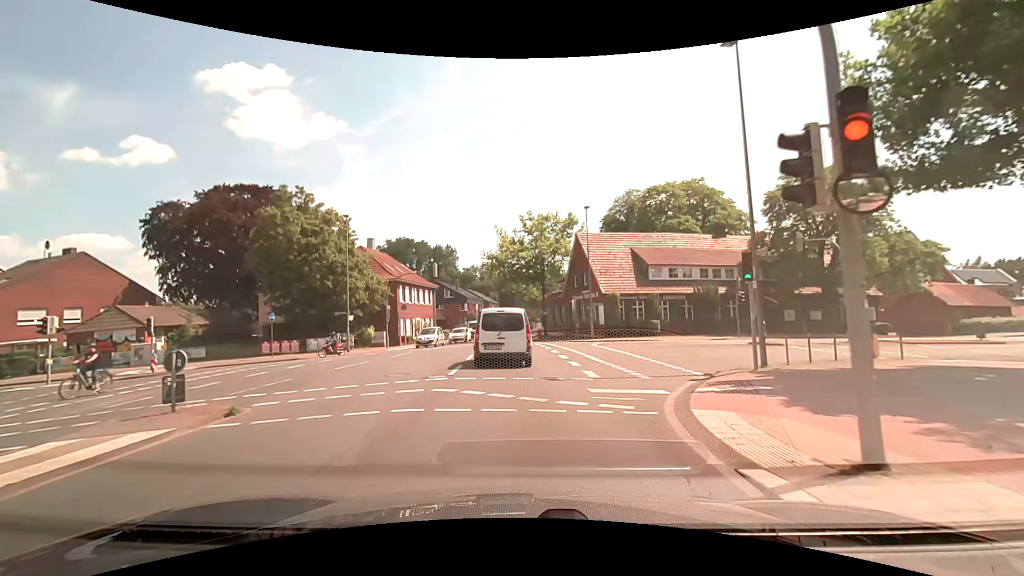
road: secondary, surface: asphalt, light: Day
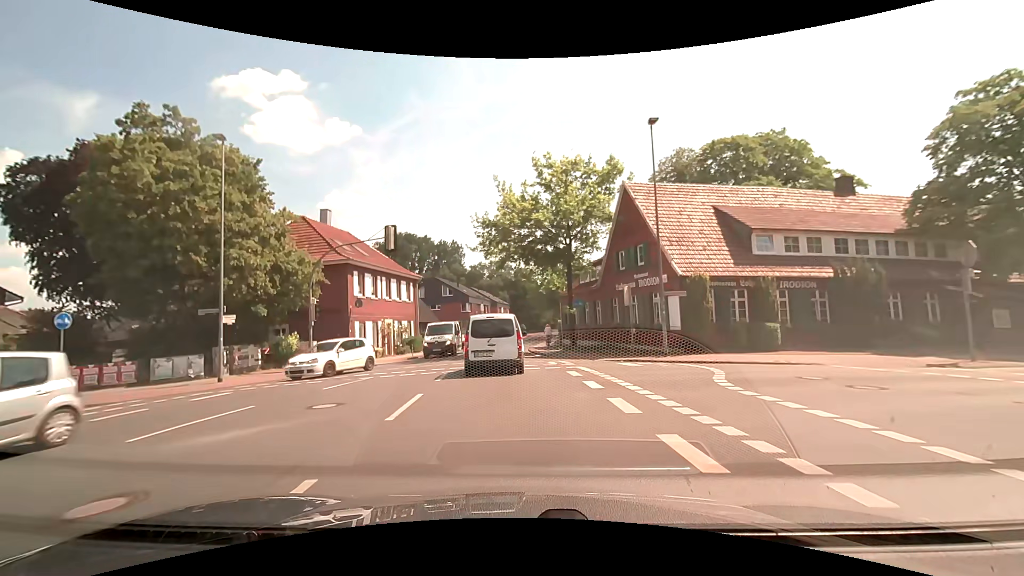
(-0.4, +17.5) m; -3°
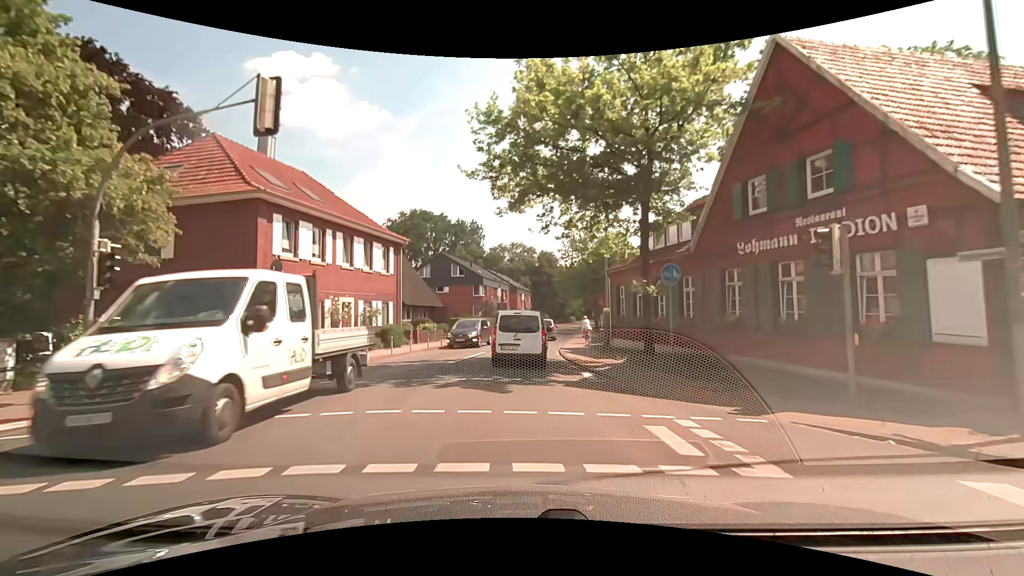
(-0.2, +14.3) m; -2°
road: tertiary
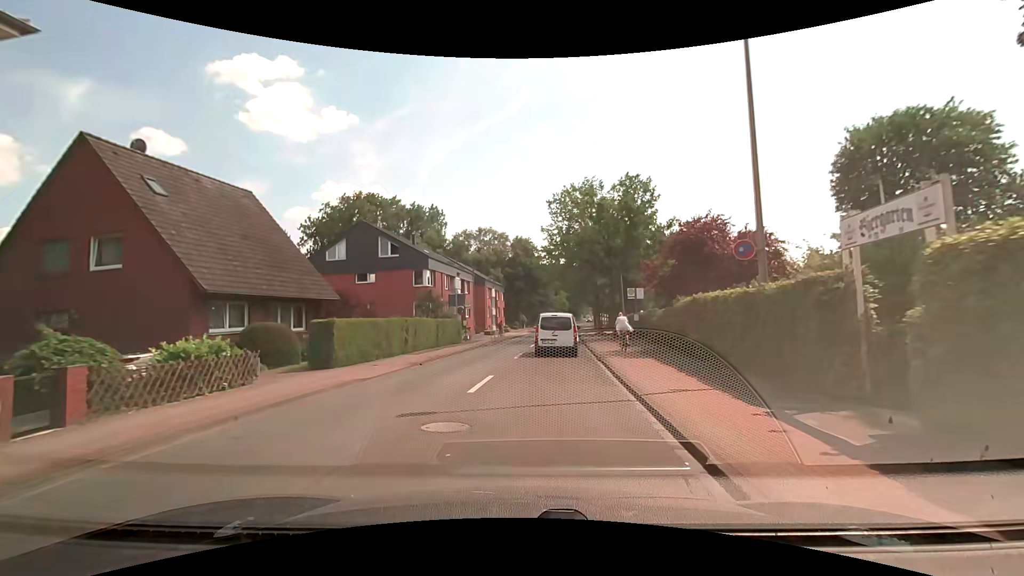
(0.0, +25.1) m; +2°
(+1, +10) (+2, +20) (+3, +30) (+3, +40) (+4, +50) (+6, +60) (+7, +70) (+8, +80) (+10, +89) (+12, +99) m
